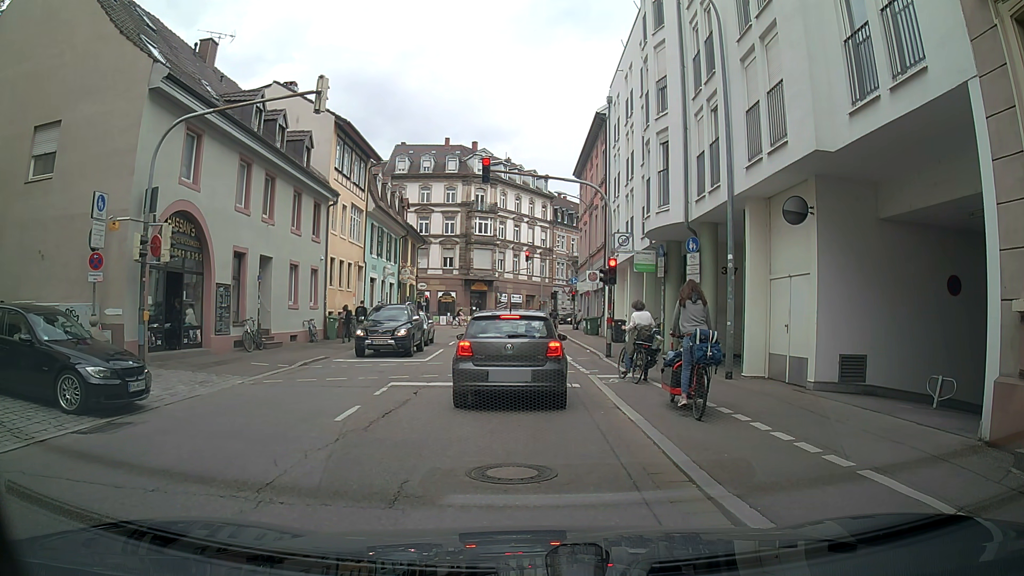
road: unclassified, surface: asphalt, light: Day
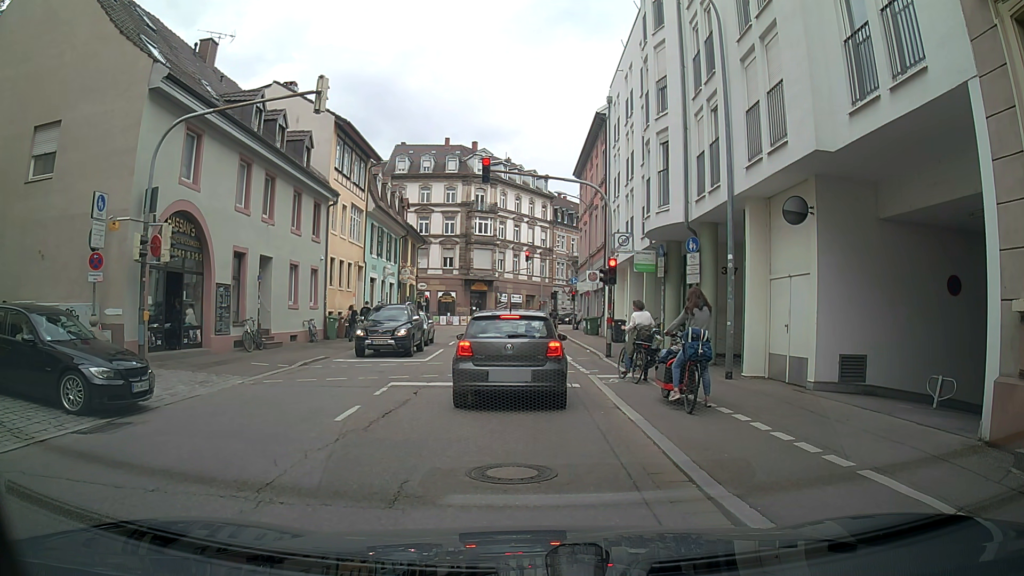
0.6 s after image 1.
(0.0, 0.0) m; 0°
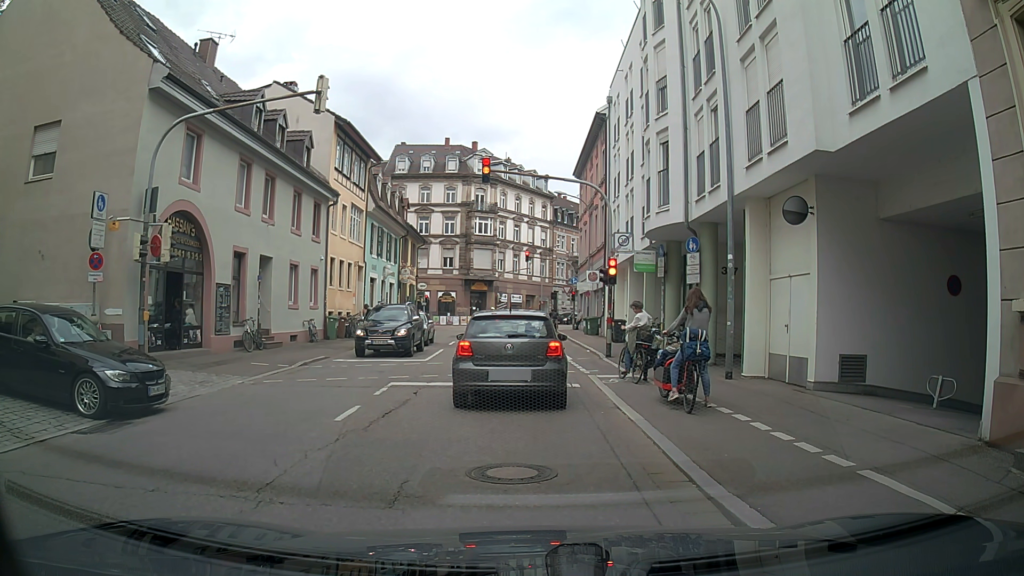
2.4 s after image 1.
(0.0, 0.0) m; 0°
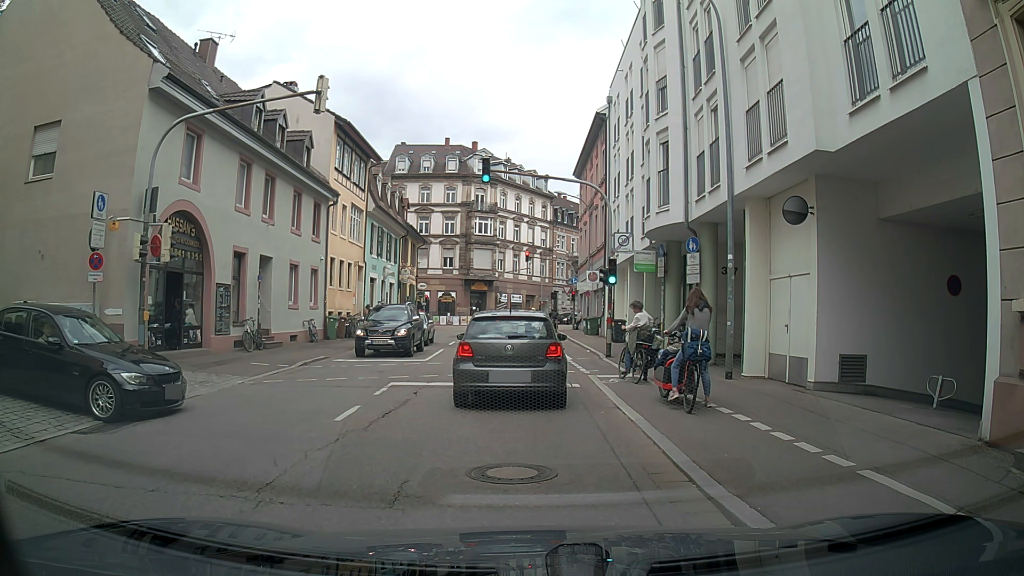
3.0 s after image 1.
(0.0, 0.0) m; 0°
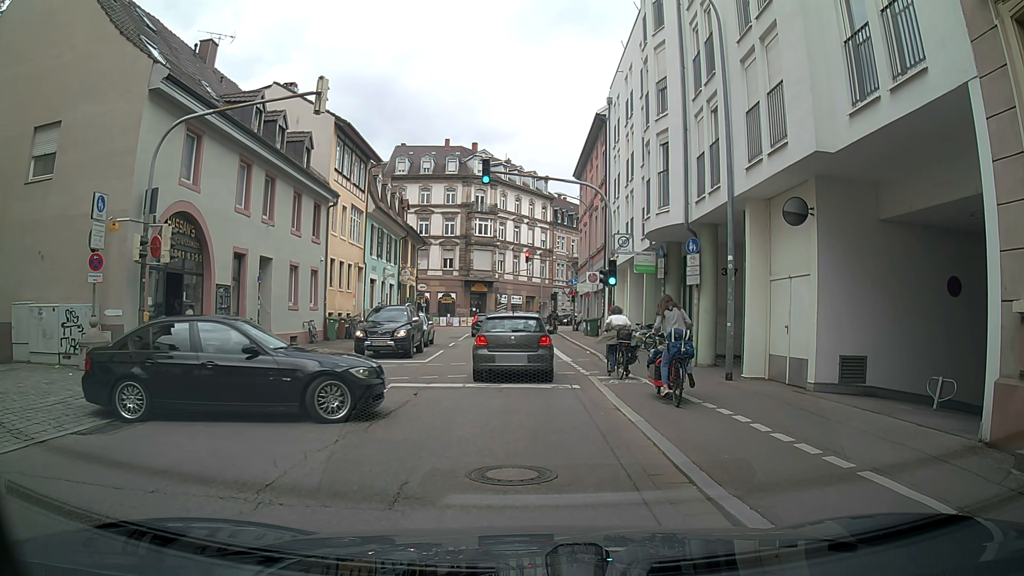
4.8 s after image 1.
(0.0, 0.0) m; 0°
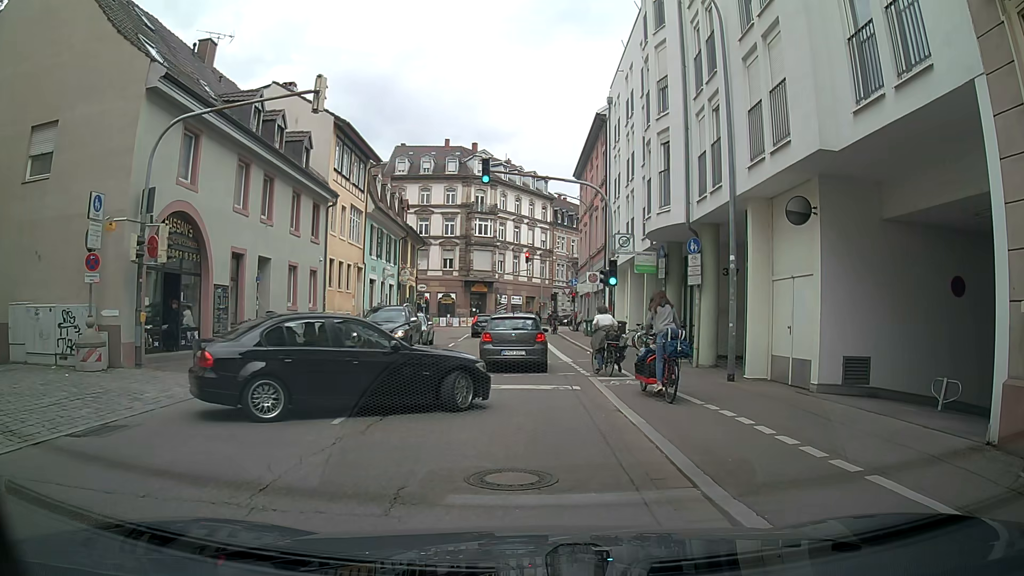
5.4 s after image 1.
(0.0, +0.1) m; 0°
